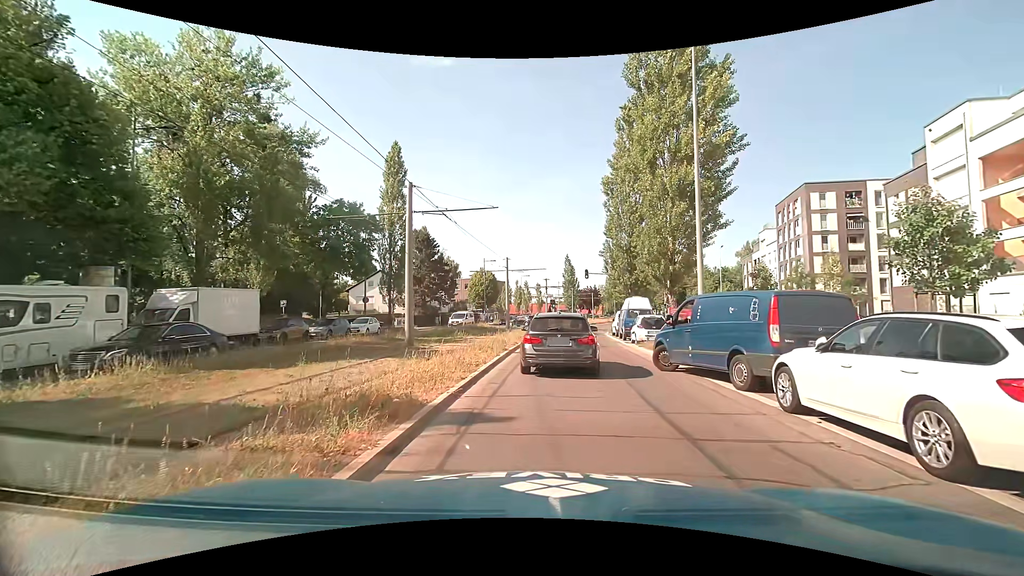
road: secondary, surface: asphalt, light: Day
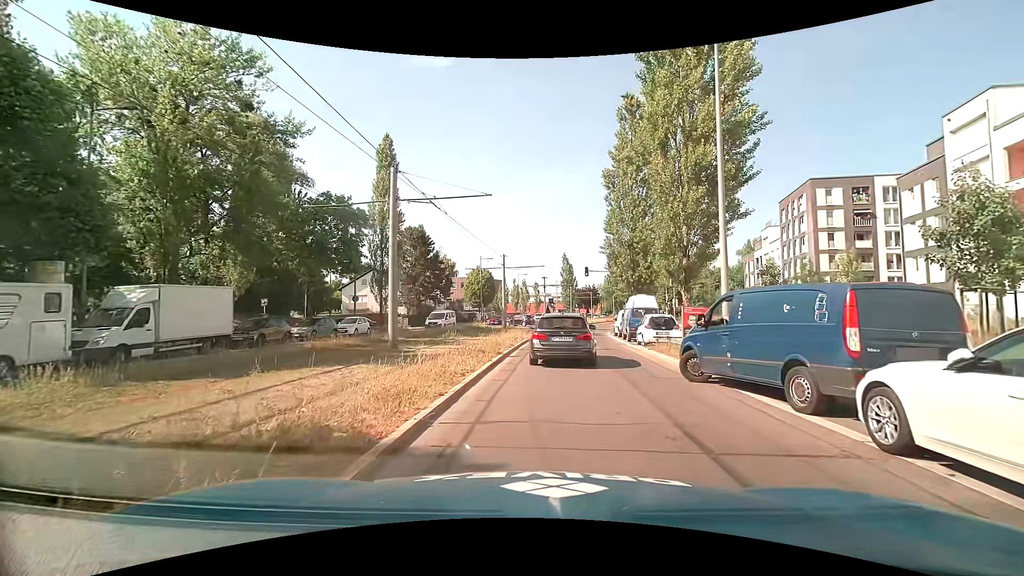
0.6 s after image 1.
(0.0, +2.2) m; 0°
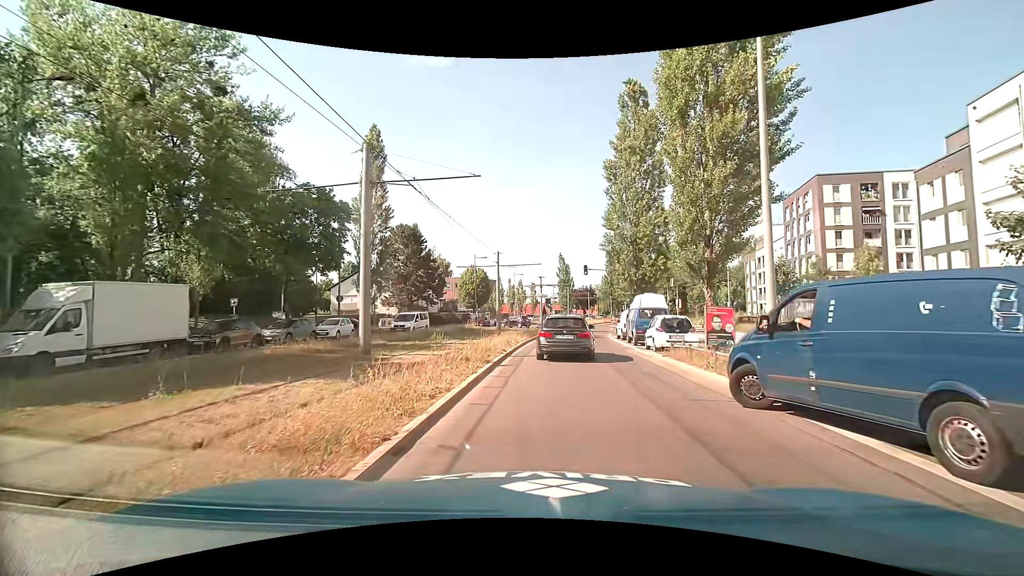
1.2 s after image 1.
(0.0, +2.9) m; 0°
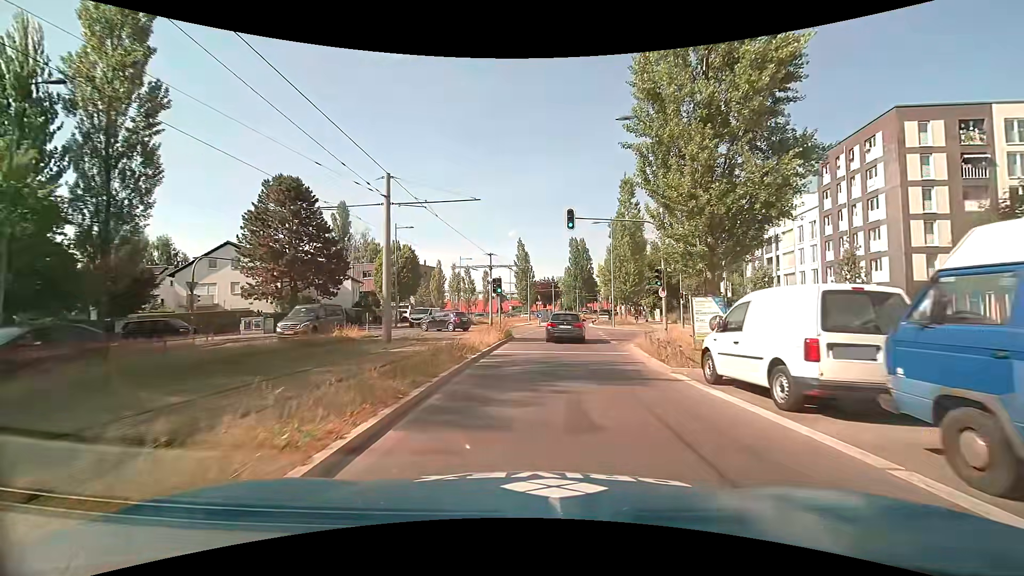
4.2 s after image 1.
(+1.1, +23.9) m; +4°
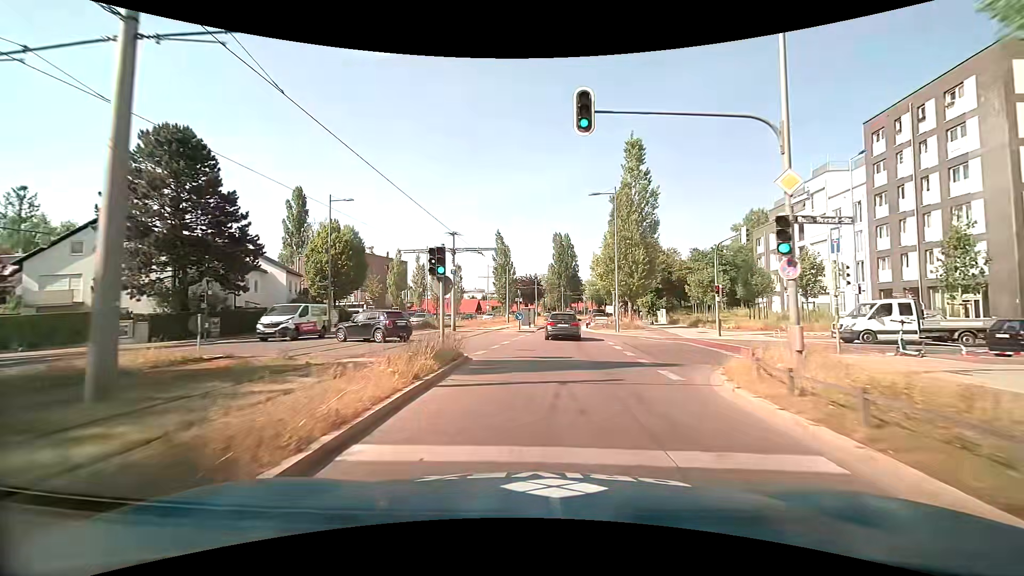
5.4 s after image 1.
(+0.3, +12.8) m; +3°
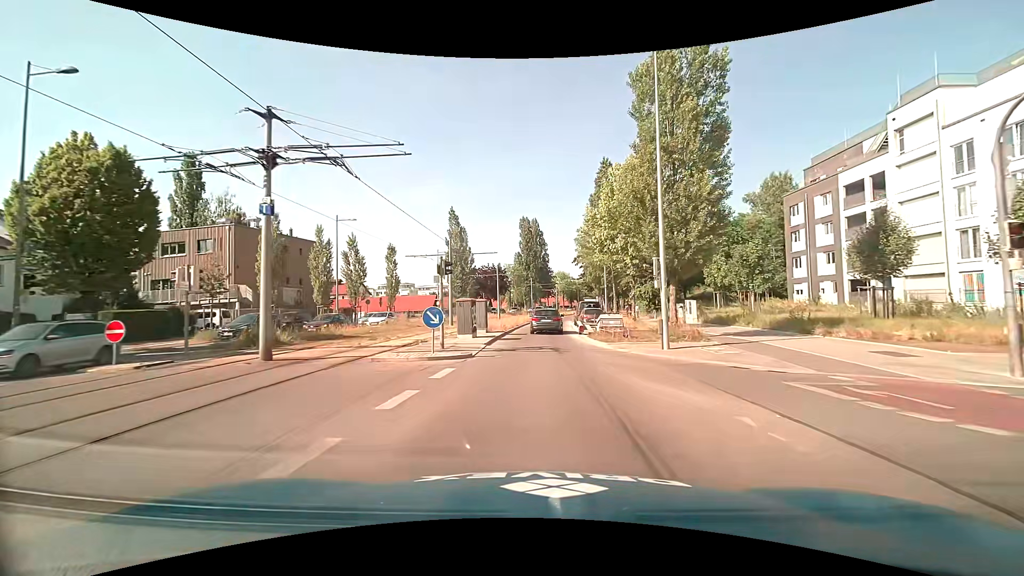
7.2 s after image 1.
(+0.7, +21.1) m; +3°
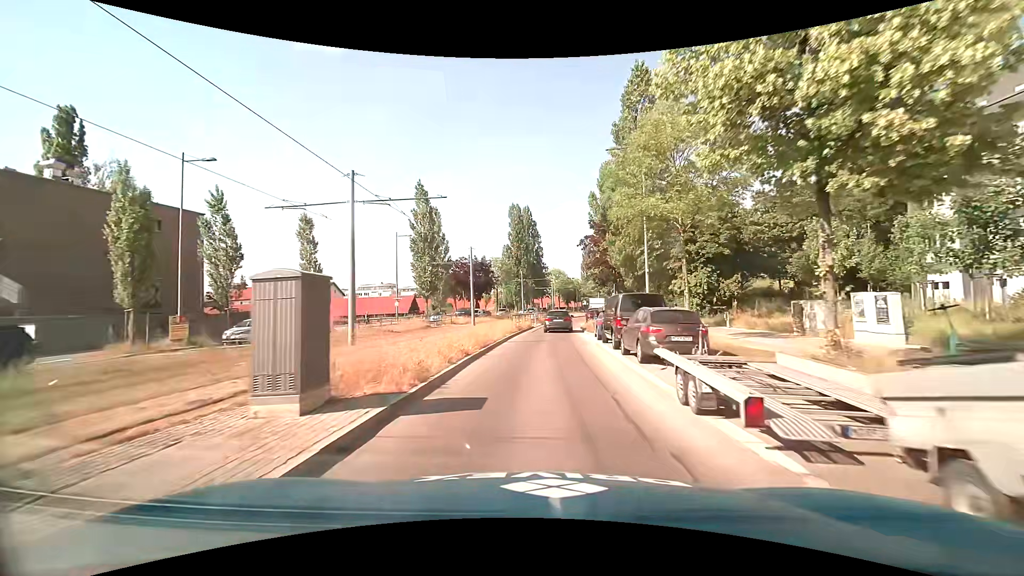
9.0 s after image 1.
(+0.3, +20.3) m; +1°
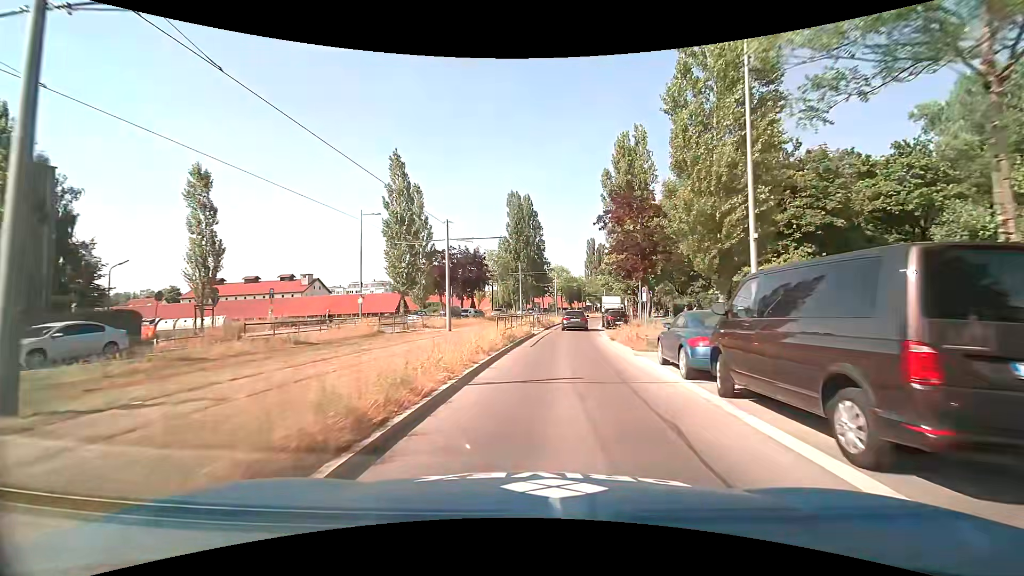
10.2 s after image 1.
(-0.1, +13.0) m; 0°
(0, +10) (+1, +20) (+1, +30) (+2, +40) (+4, +50) (+5, +60) (+7, +70) (+8, +79) (+10, +89) (+13, +99) m
